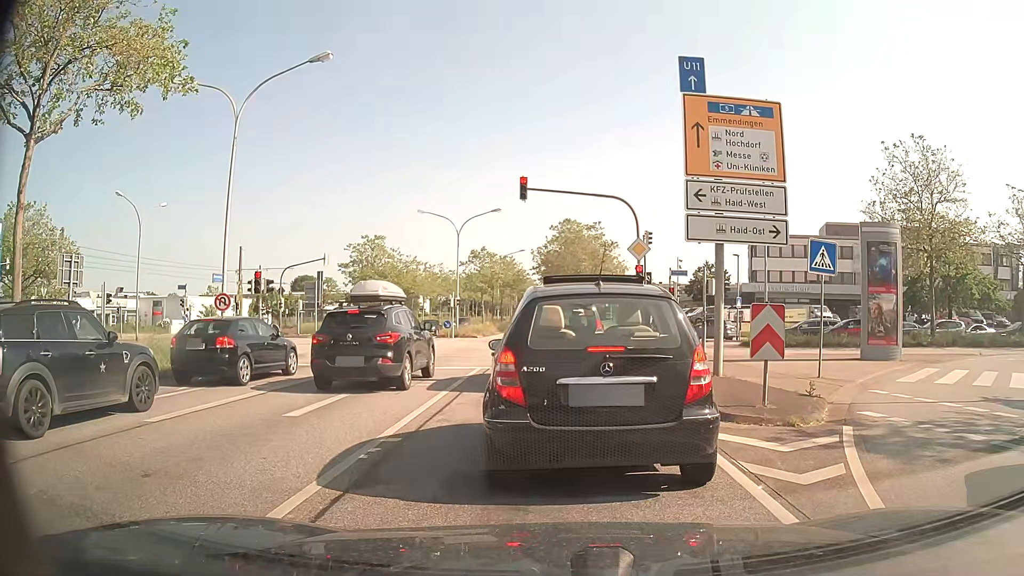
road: primary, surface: asphalt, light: Day
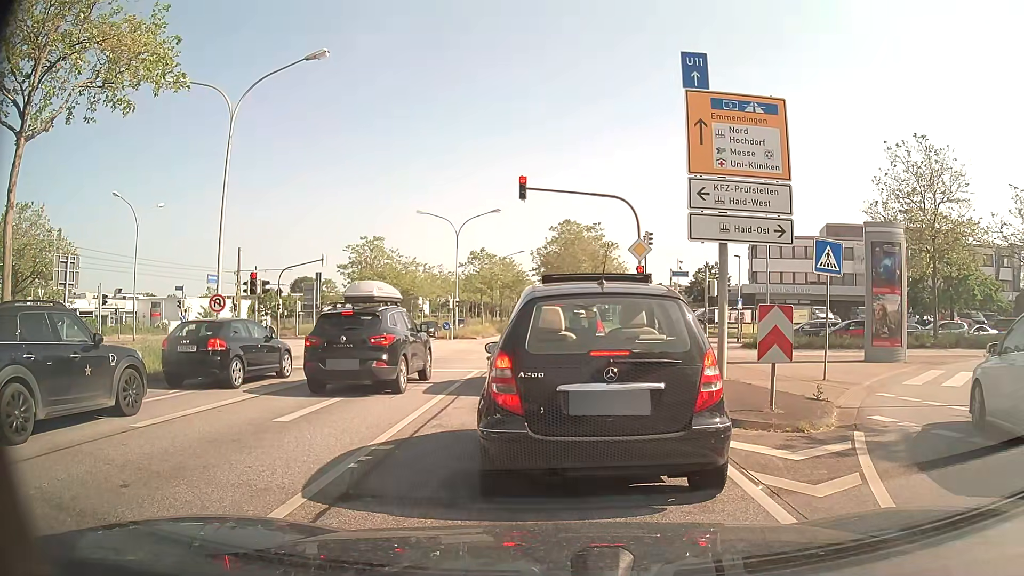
(0.0, +0.3) m; 0°
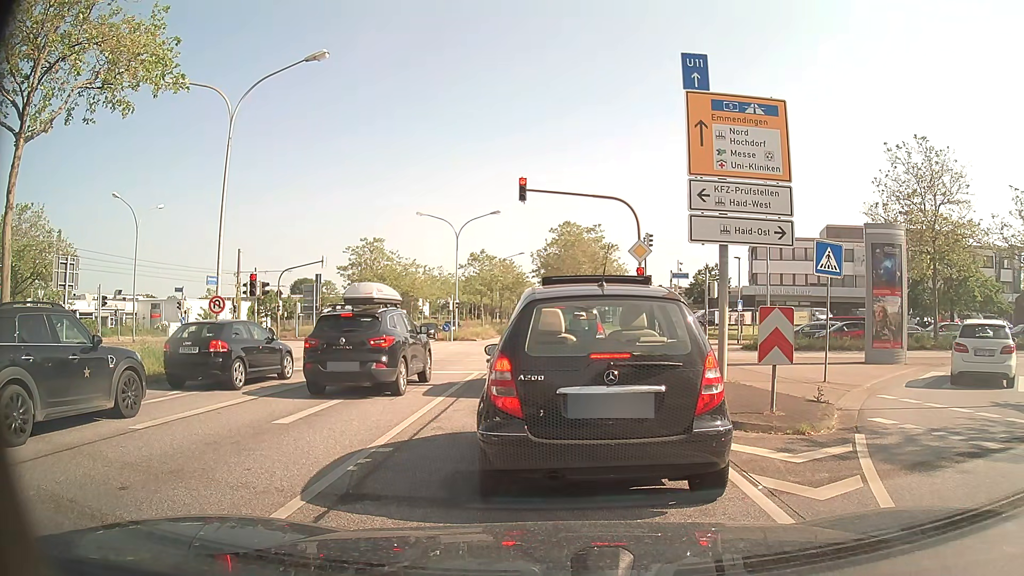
(0.0, +0.1) m; 0°
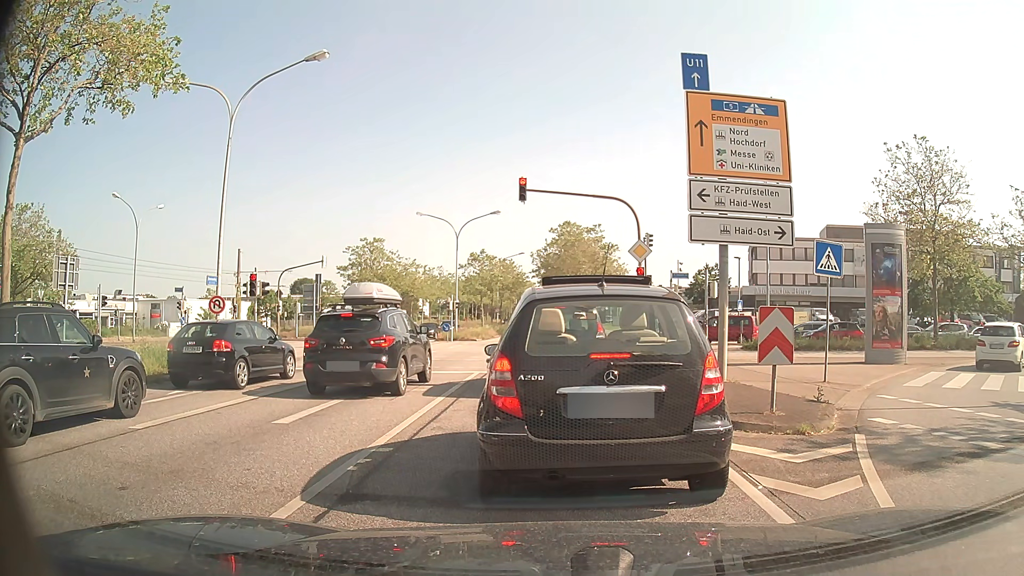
(0.0, 0.0) m; 0°
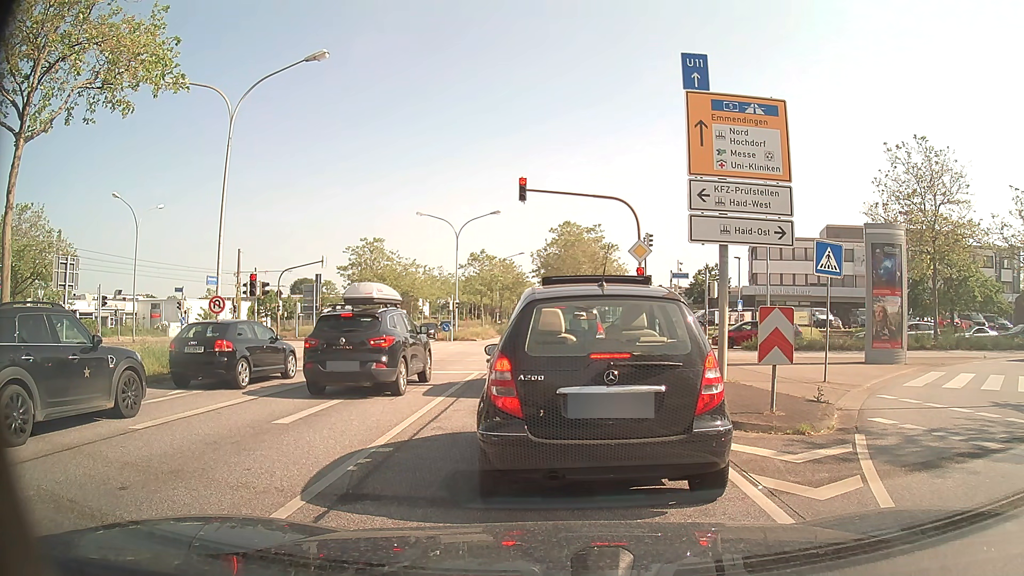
(0.0, 0.0) m; 0°
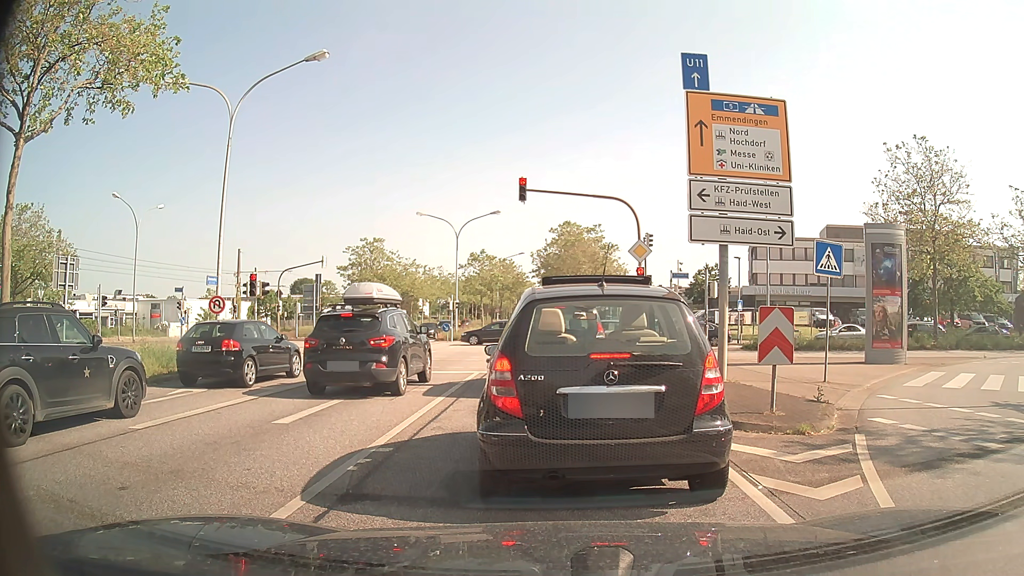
(0.0, 0.0) m; 0°
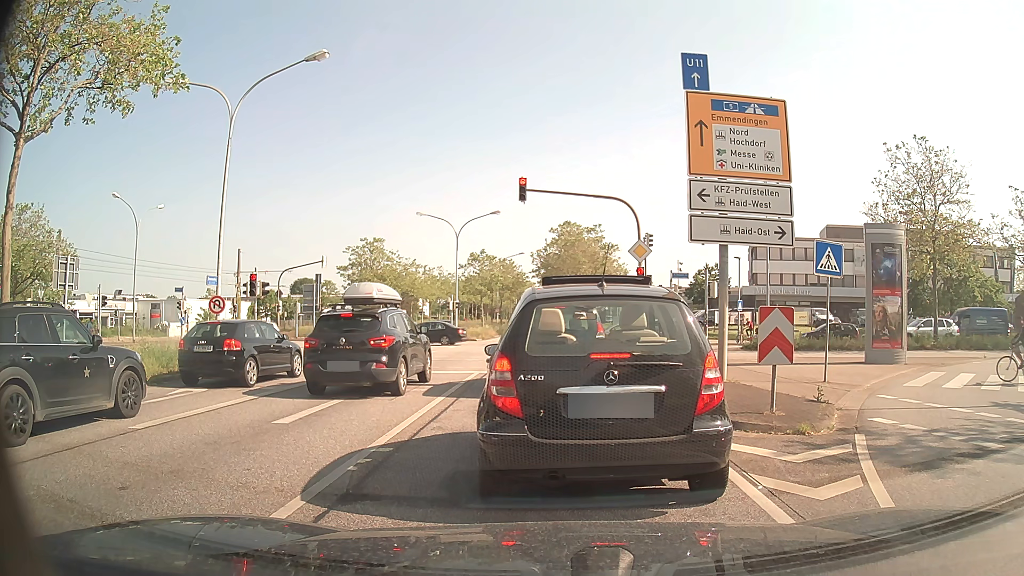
(0.0, 0.0) m; 0°
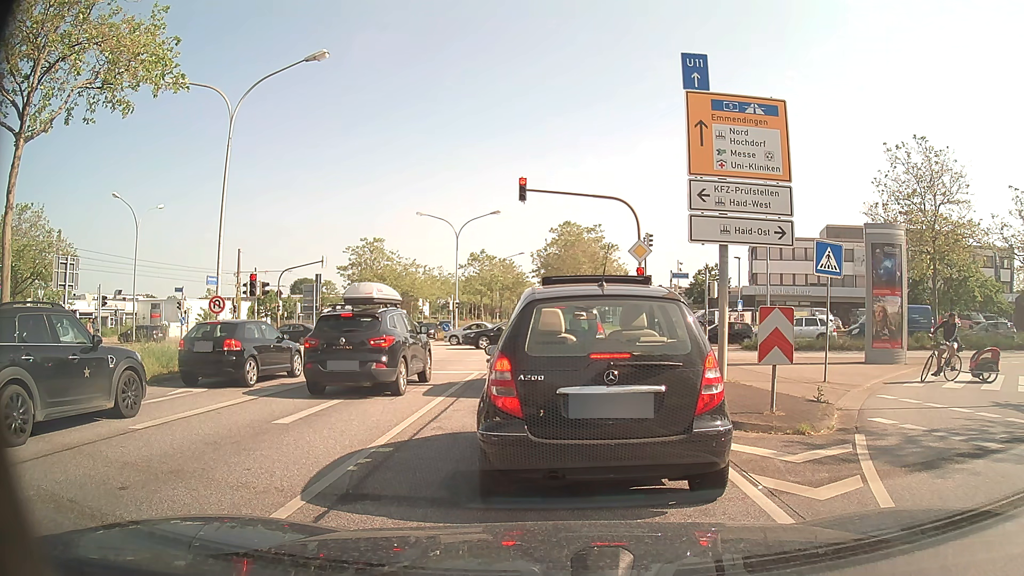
(0.0, 0.0) m; 0°
(0, +10) (+1, +20) (+1, +30) (+1, +40) (+1, +50) (+2, +60) (+2, +70) (+3, +80) (+3, +90) (+4, +100) m
